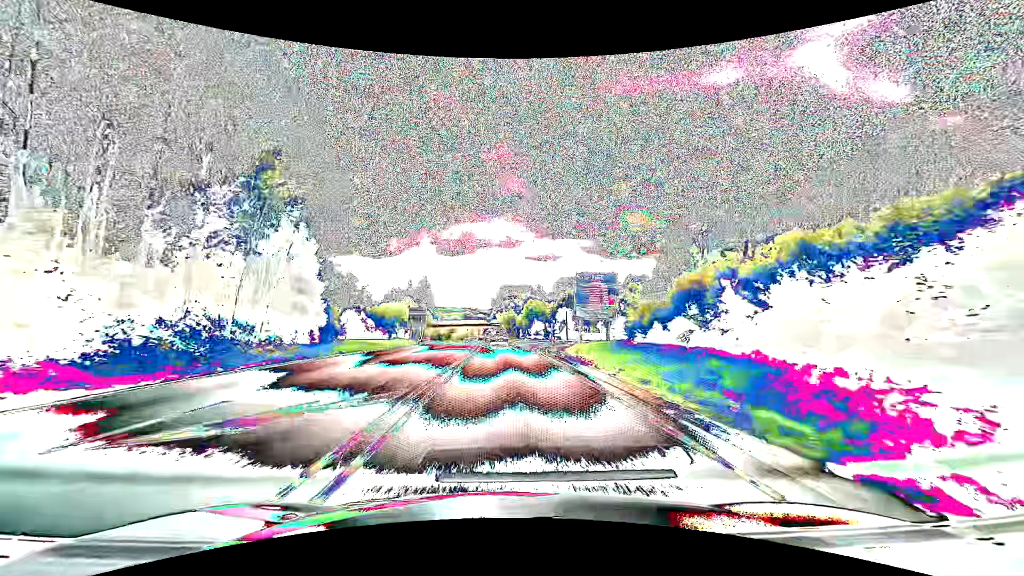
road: primary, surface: asphalt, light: Day
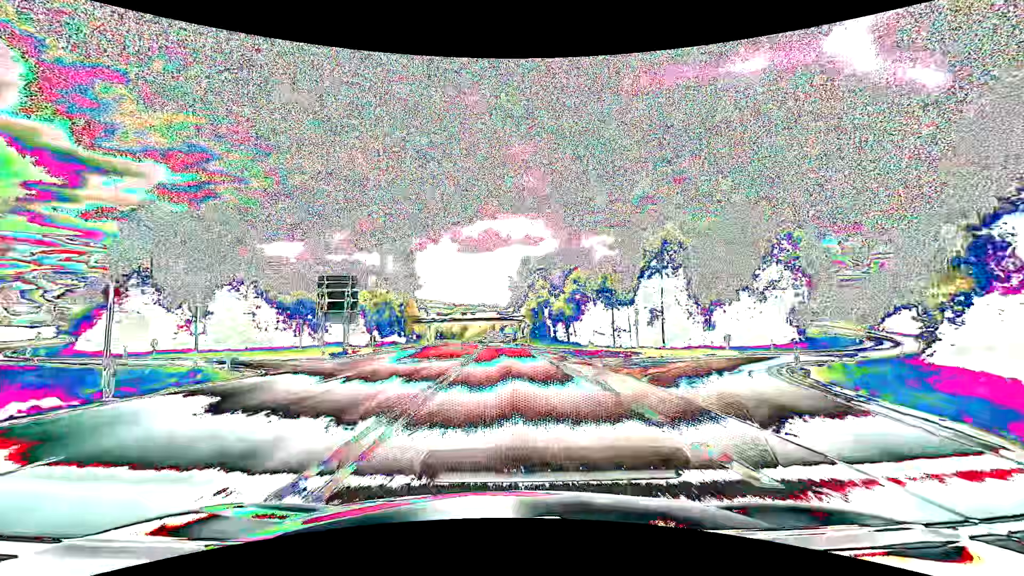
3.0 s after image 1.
(-1.1, +52.2) m; -2°
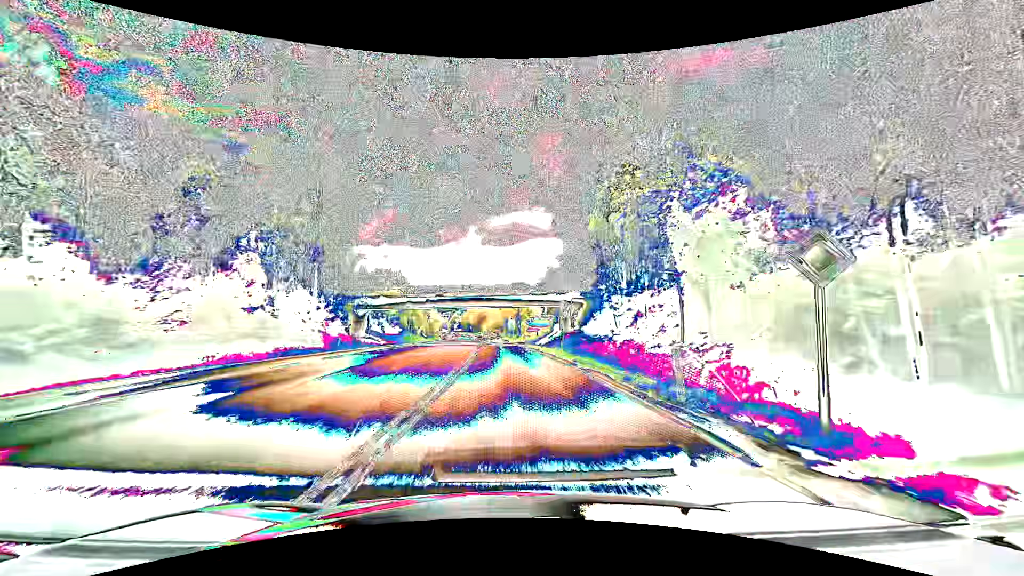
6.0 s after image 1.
(-1.4, +53.4) m; -3°
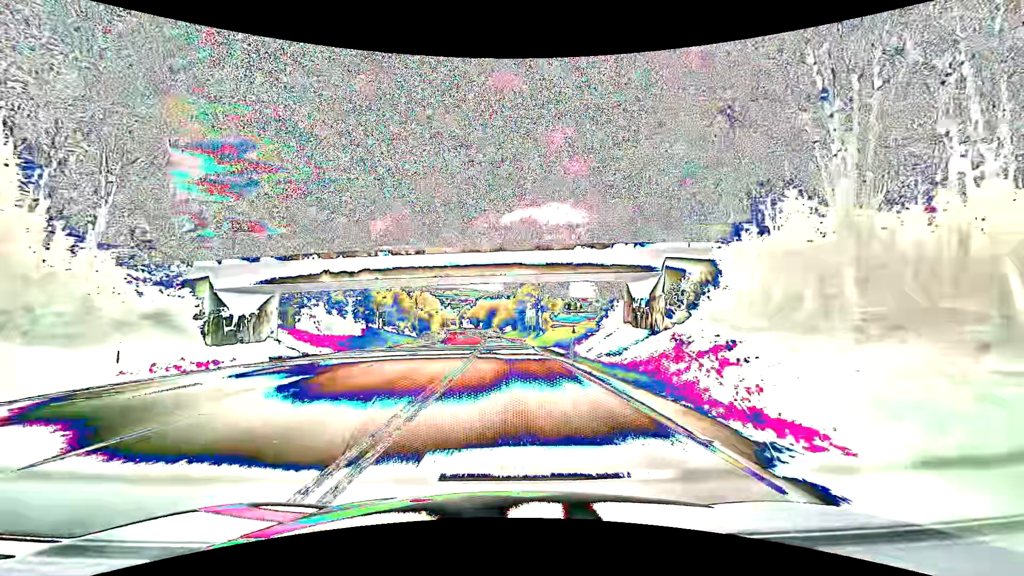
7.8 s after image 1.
(-0.5, +32.2) m; -2°
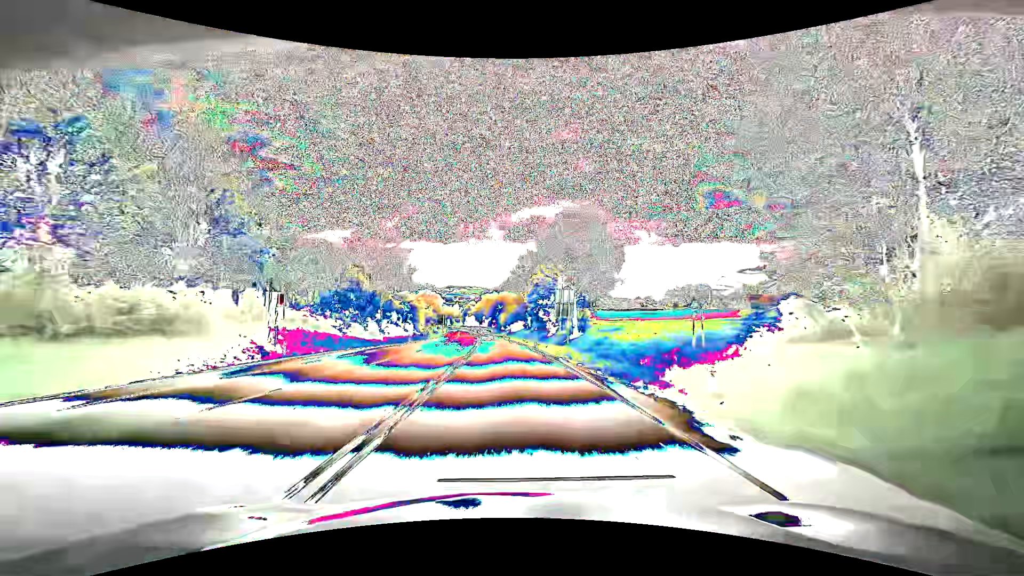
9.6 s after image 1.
(-0.3, +32.3) m; -1°
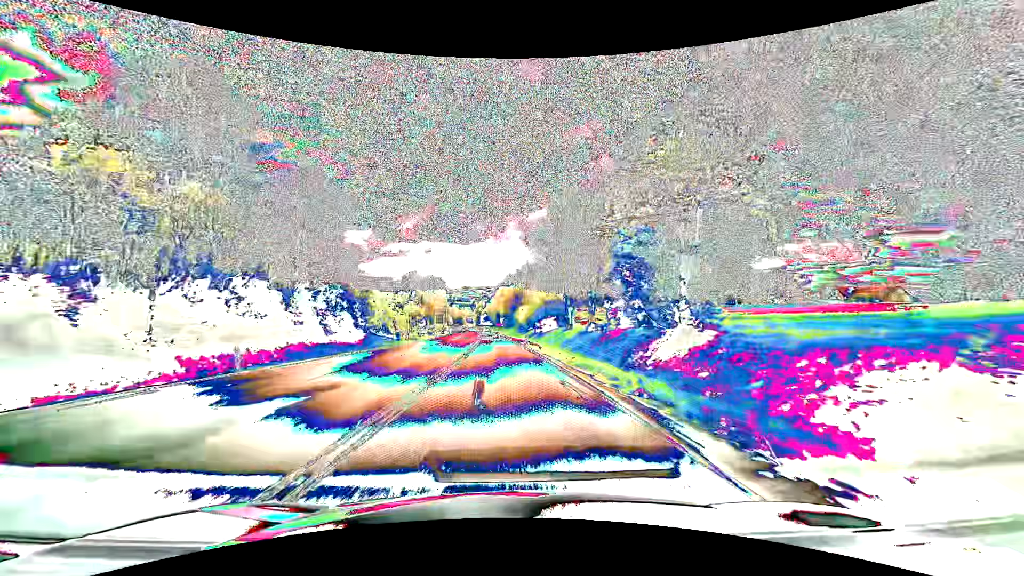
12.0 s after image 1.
(-0.6, +43.1) m; -2°
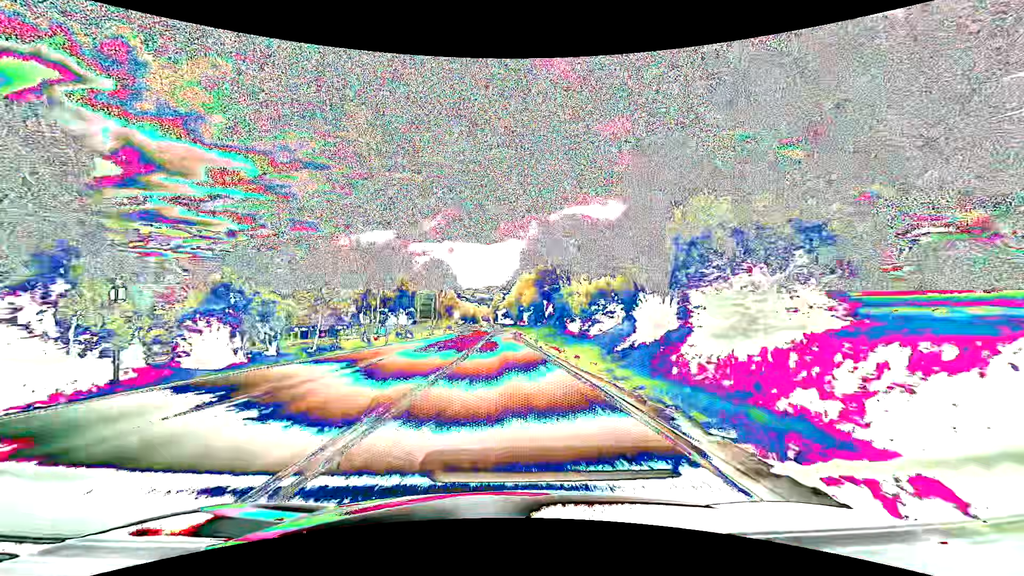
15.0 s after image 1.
(-1.1, +53.8) m; -2°
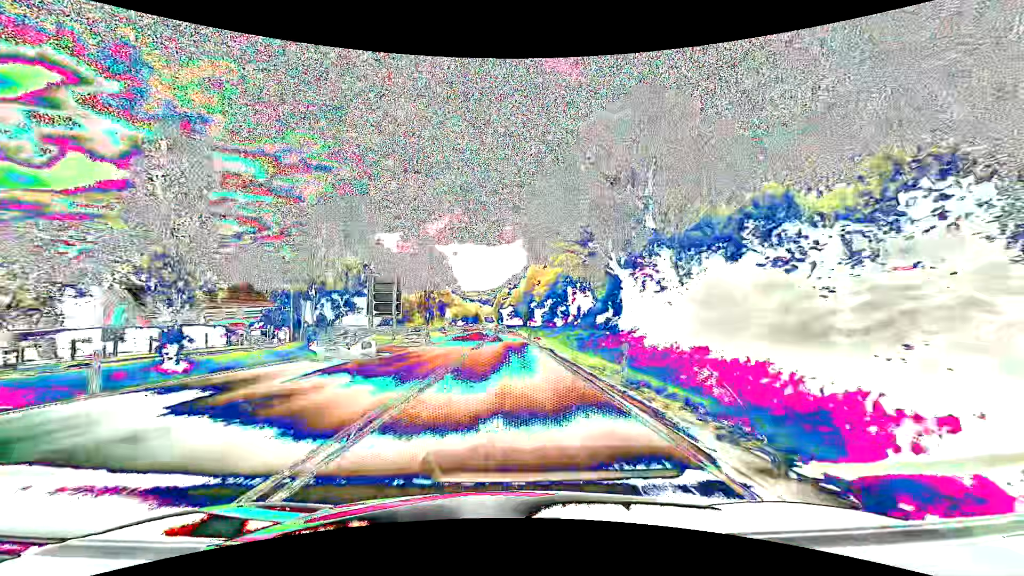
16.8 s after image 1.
(-0.2, +32.2) m; -1°
(0, +10) (0, +20) (0, +30) (0, +40) (0, +50) (0, +60) (0, +70) (0, +80) (0, +90) (-1, +100) m
